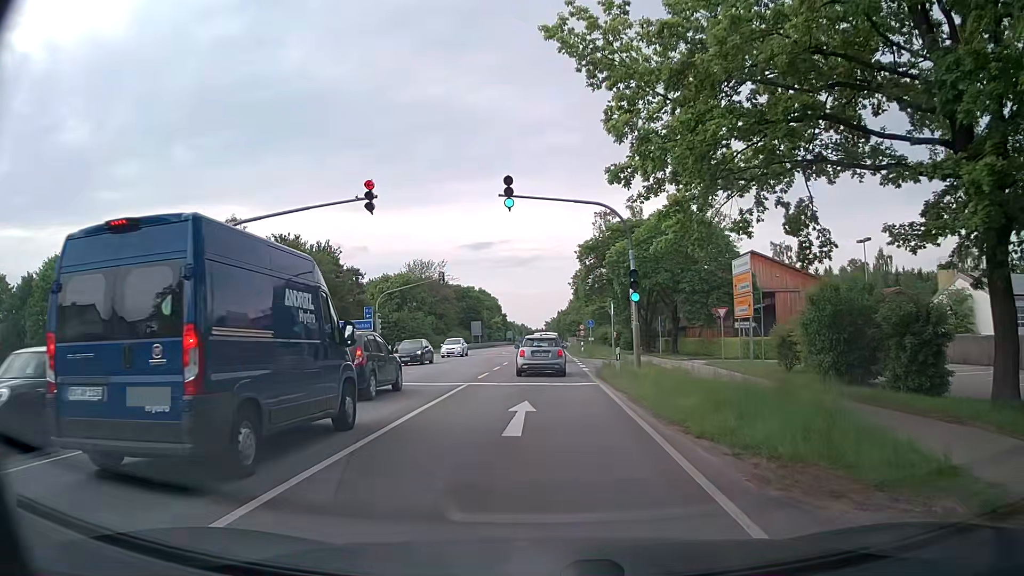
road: secondary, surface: asphalt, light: Day
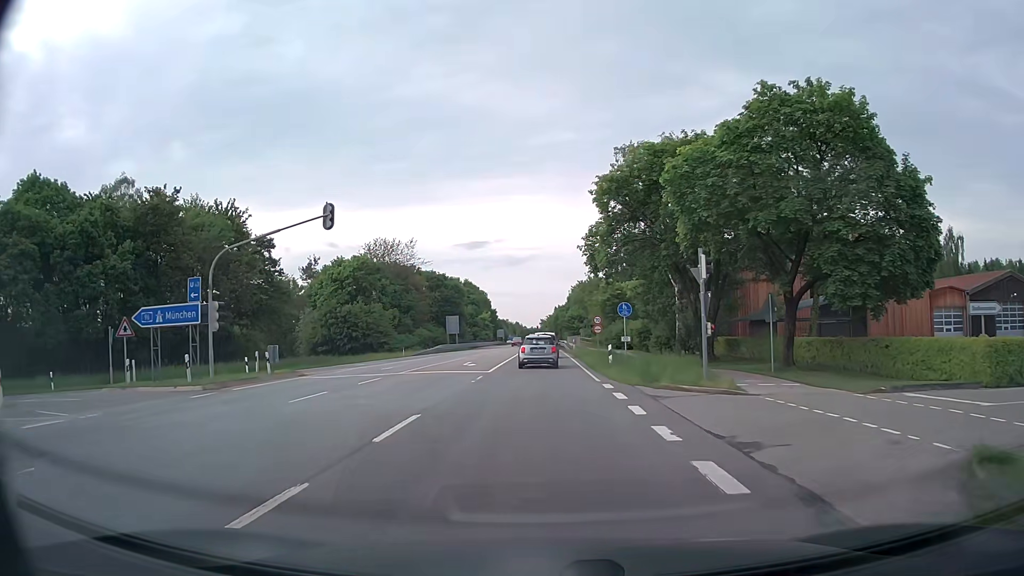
(-0.1, +26.0) m; +1°
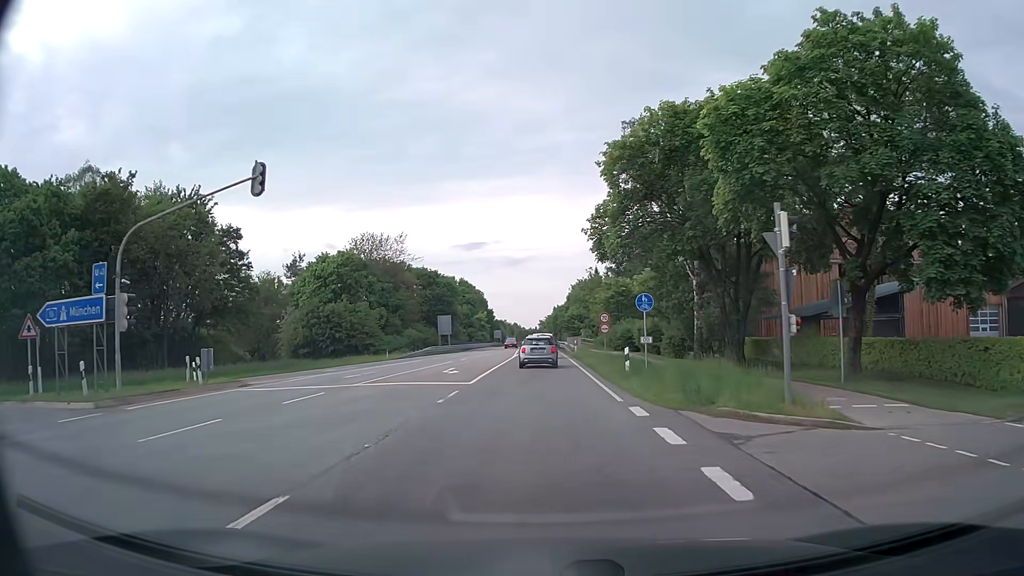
(-0.1, +6.3) m; -1°
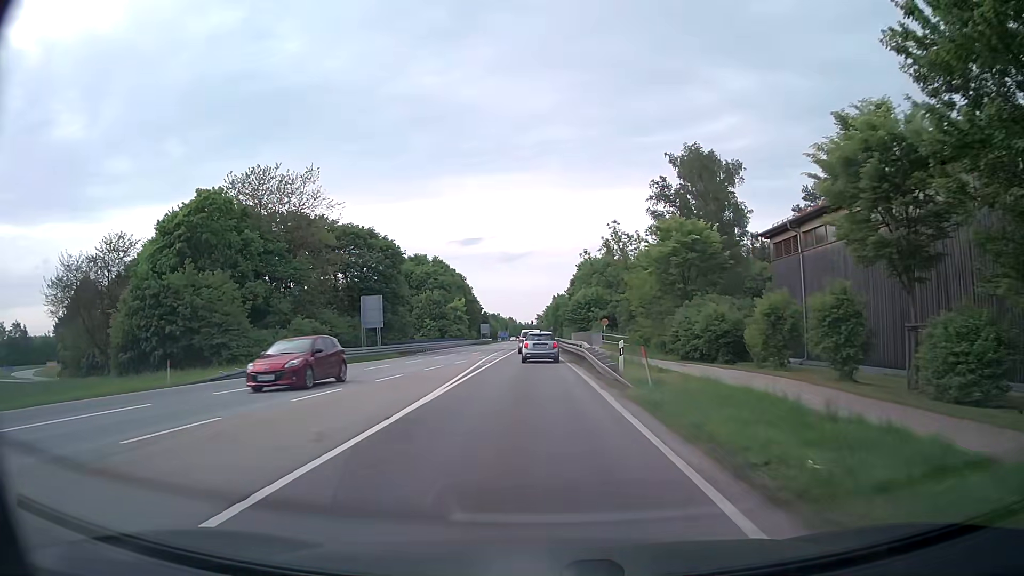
(+0.1, +36.1) m; 0°
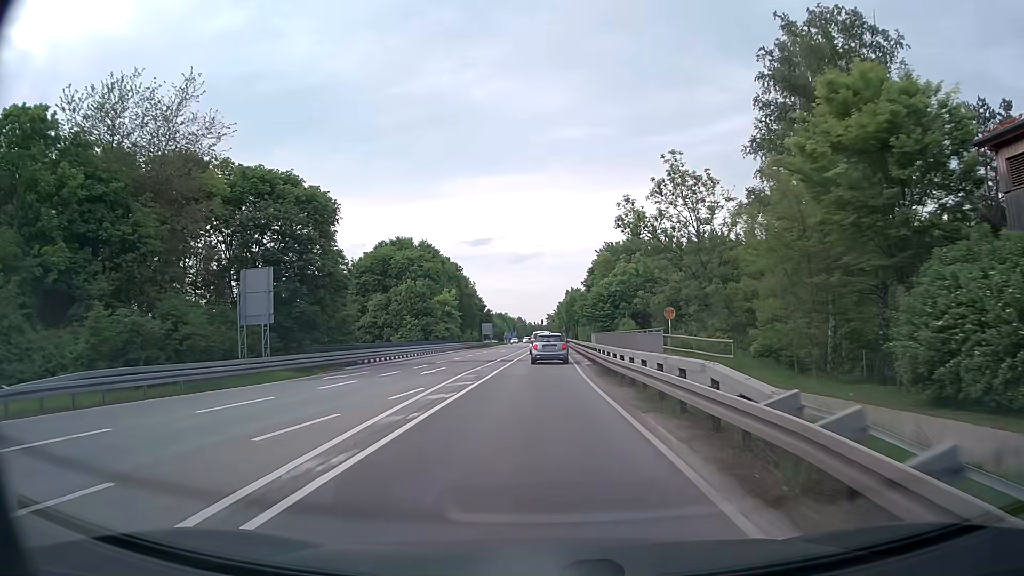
(-0.1, +23.3) m; -1°
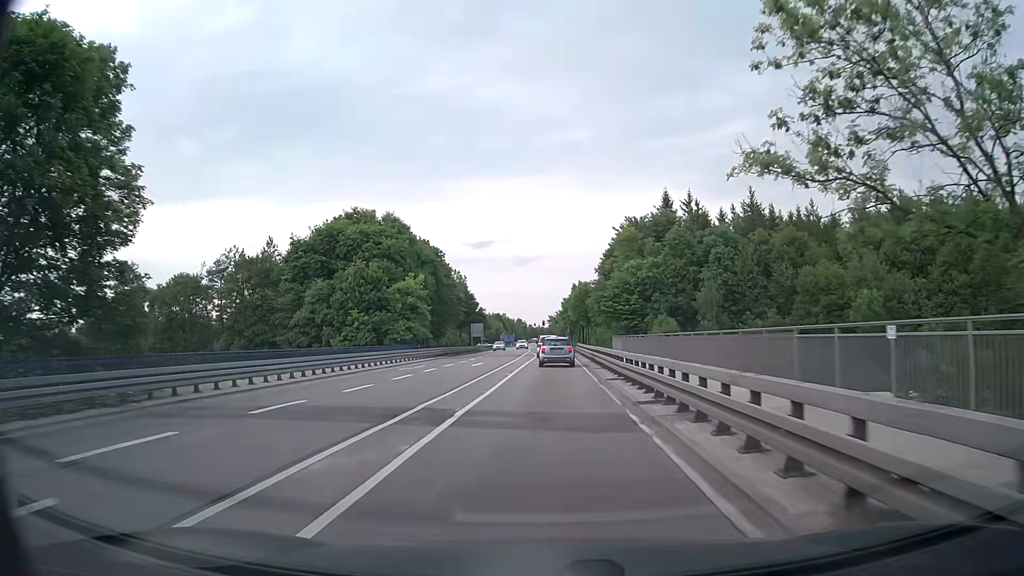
(-0.2, +24.5) m; -1°
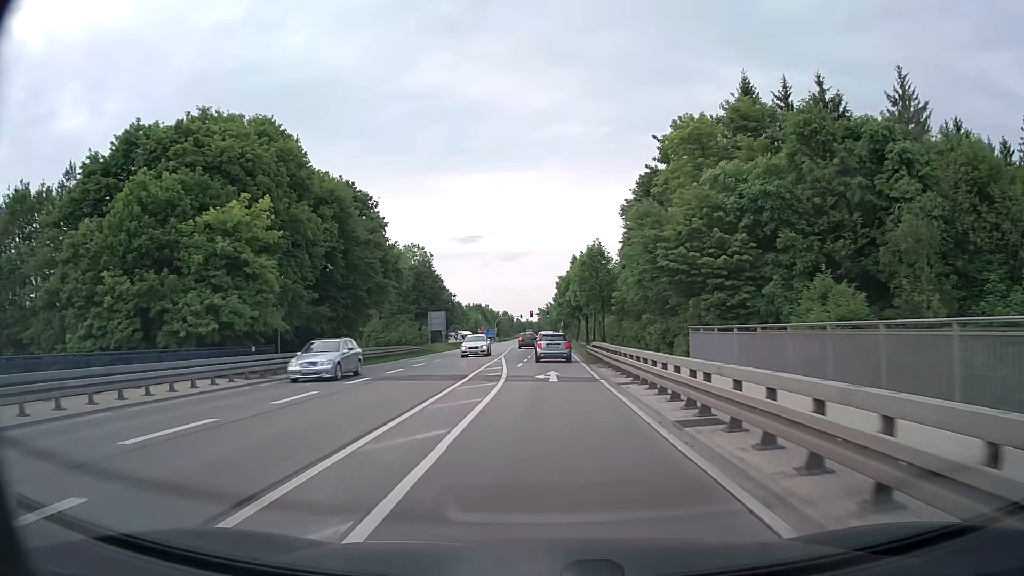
(+0.5, +35.0) m; +1°
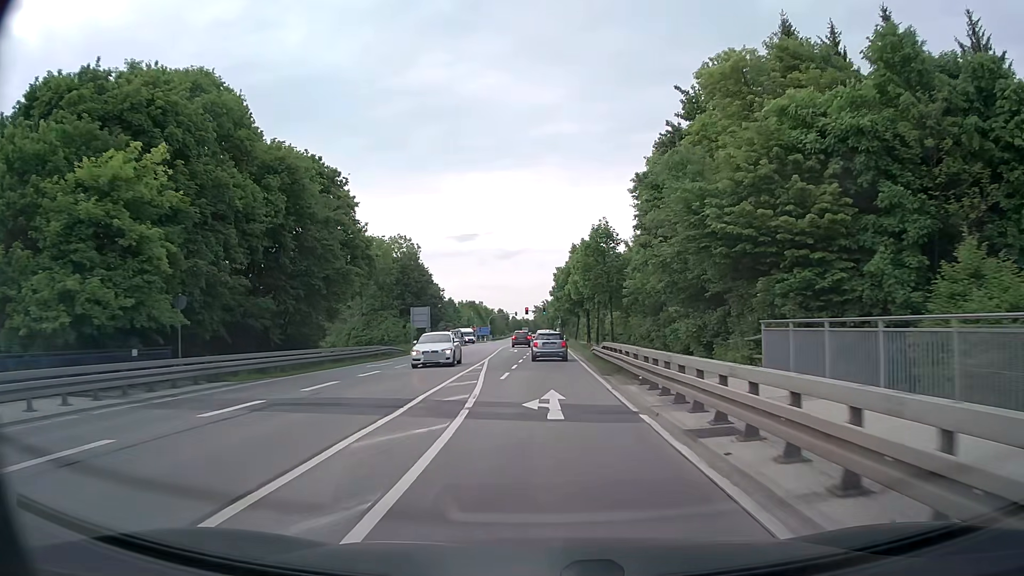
(0.0, +9.0) m; 0°
(0, +10) (0, +20) (0, +30) (0, +40) (+1, +50) (+1, +60) (+1, +70) (+1, +80) (+1, +90) (+1, +100) m
